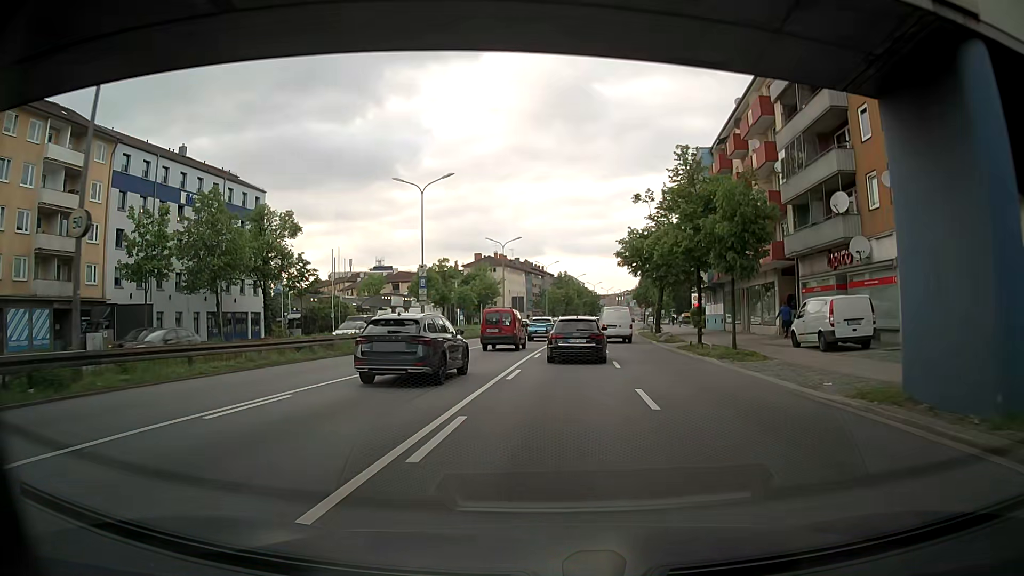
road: trunk_link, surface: asphalt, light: Day
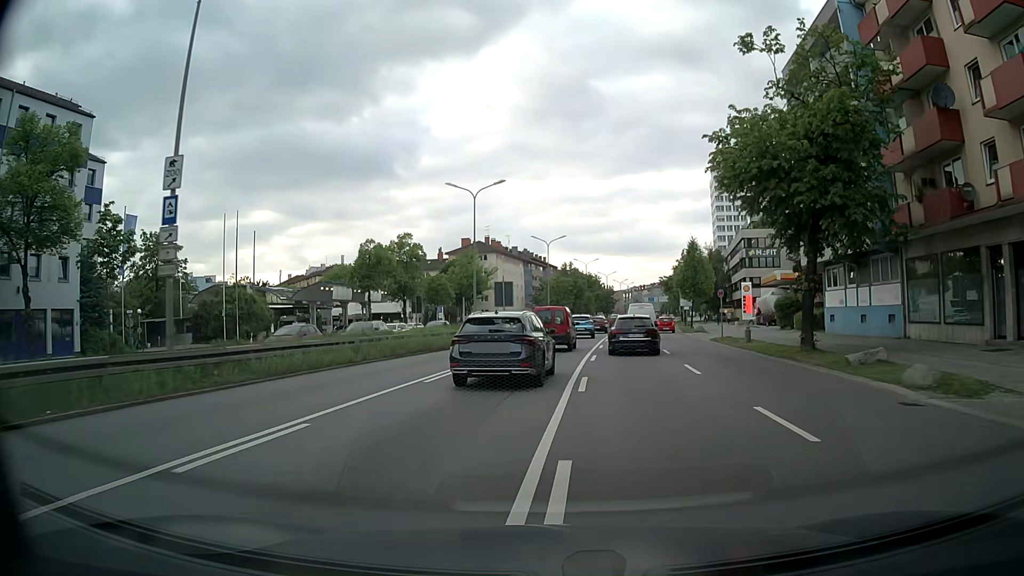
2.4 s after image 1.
(+0.2, +29.9) m; 0°
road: trunk
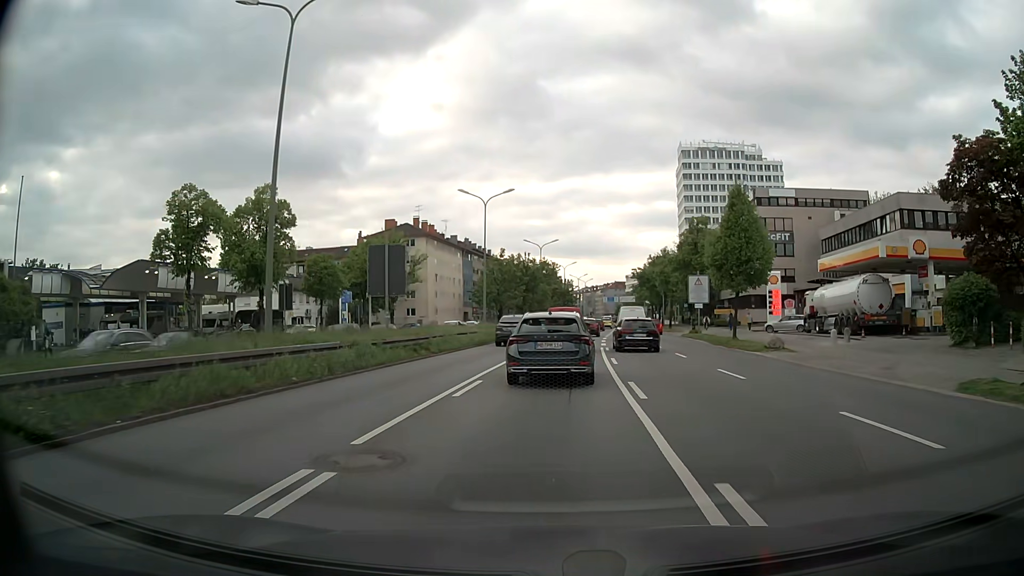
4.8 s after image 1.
(+0.7, +28.1) m; +4°
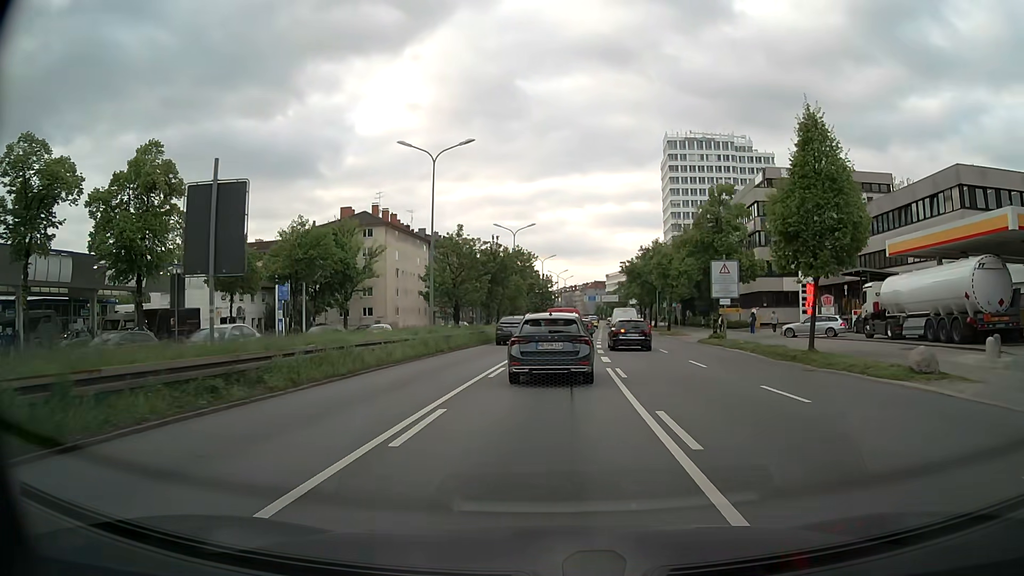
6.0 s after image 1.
(+0.3, +13.6) m; +2°
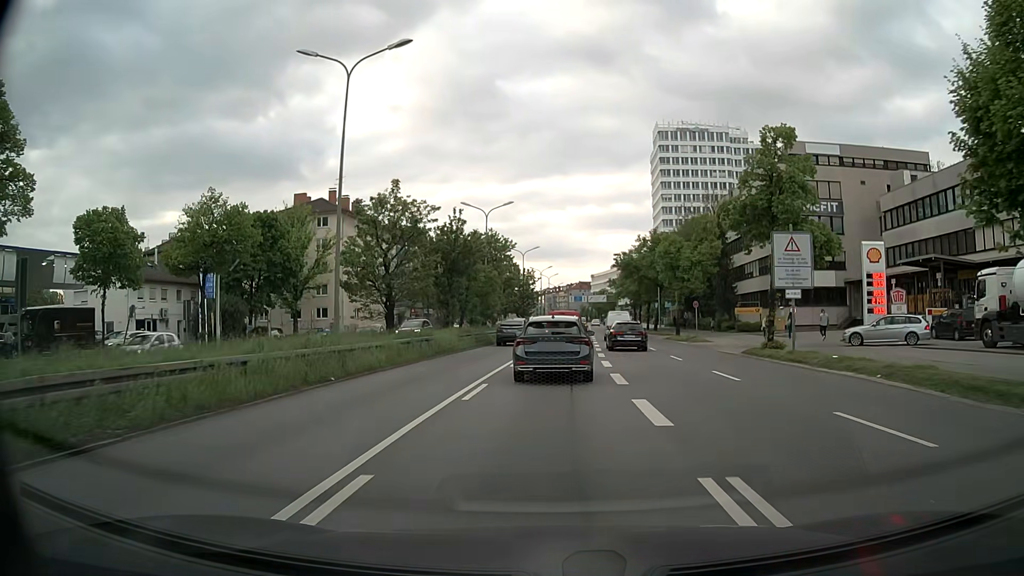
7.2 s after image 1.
(+0.2, +13.2) m; +2°
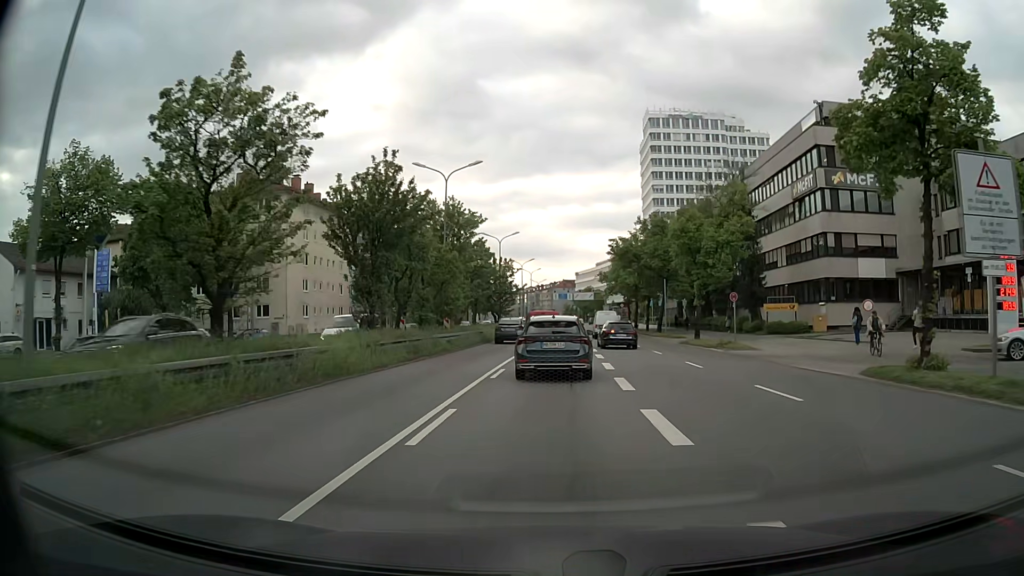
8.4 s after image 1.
(+0.1, +13.5) m; +1°
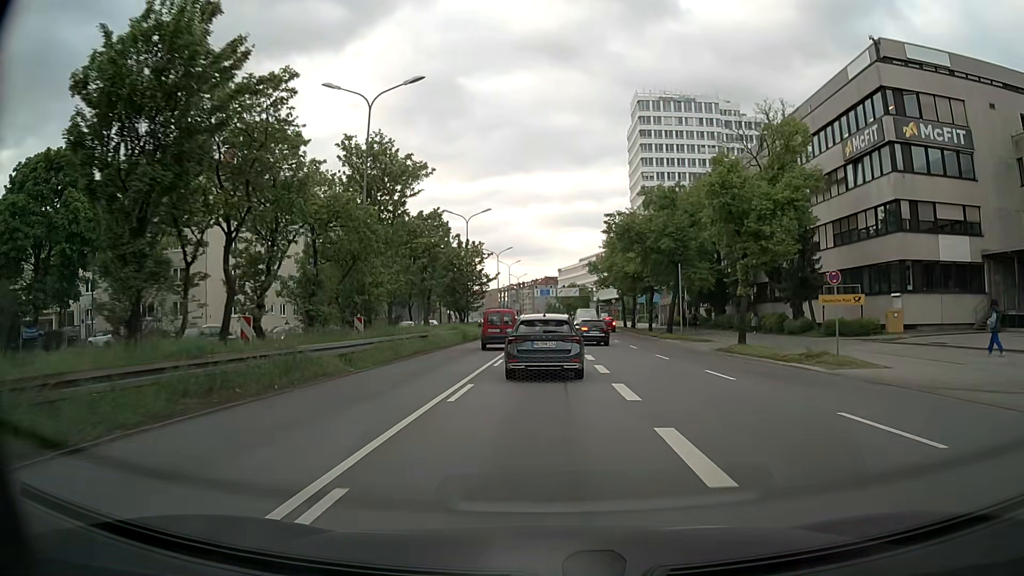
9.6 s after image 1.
(+0.3, +14.1) m; +2°
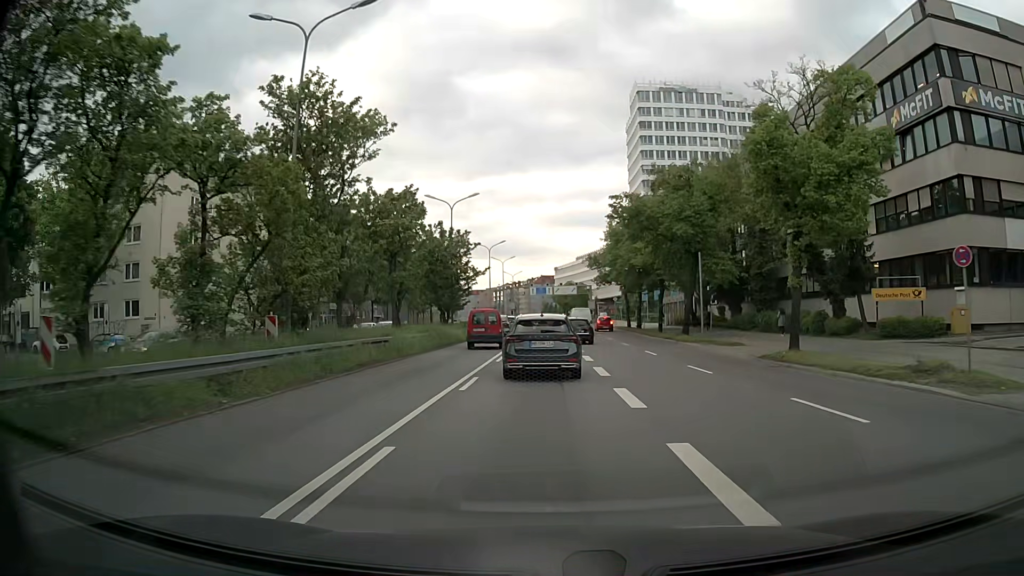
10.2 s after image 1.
(0.0, +7.1) m; 0°
(0, +10) (0, +20) (0, +30) (0, +40) (0, +50) (0, +60) (0, +70) (0, +80) (0, +90) (0, +100) m
